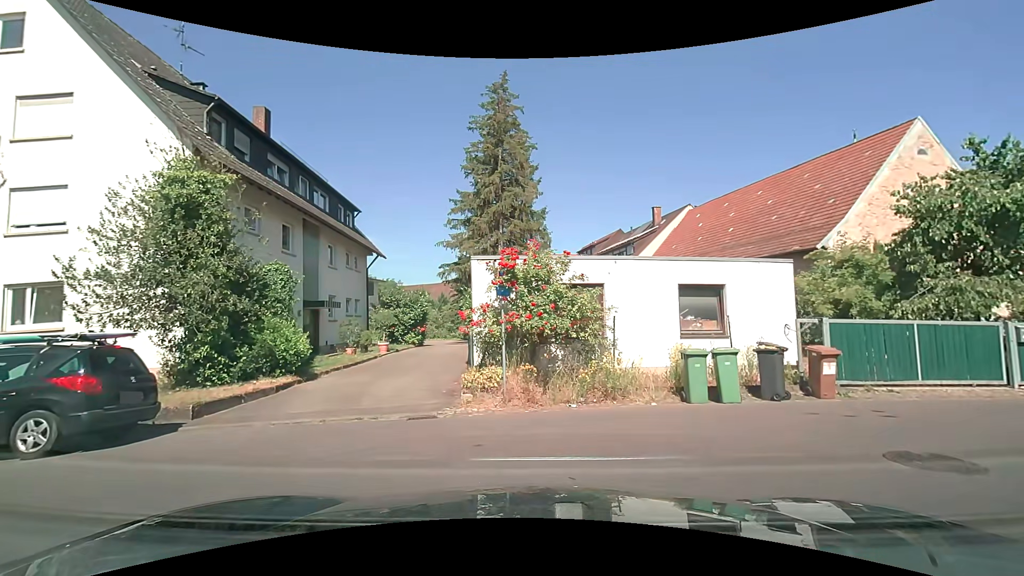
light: Day
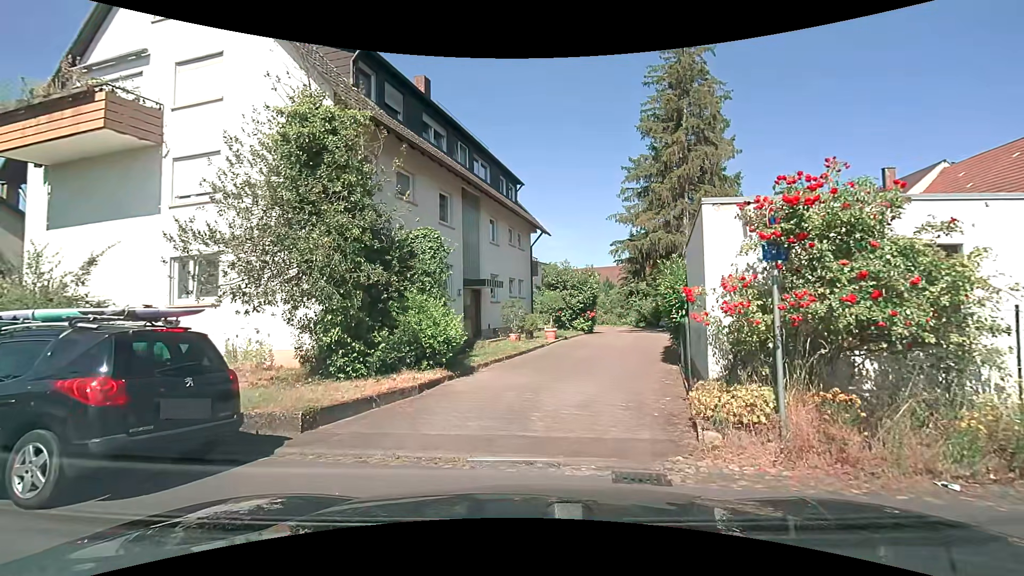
(-0.8, +4.0) m; -20°
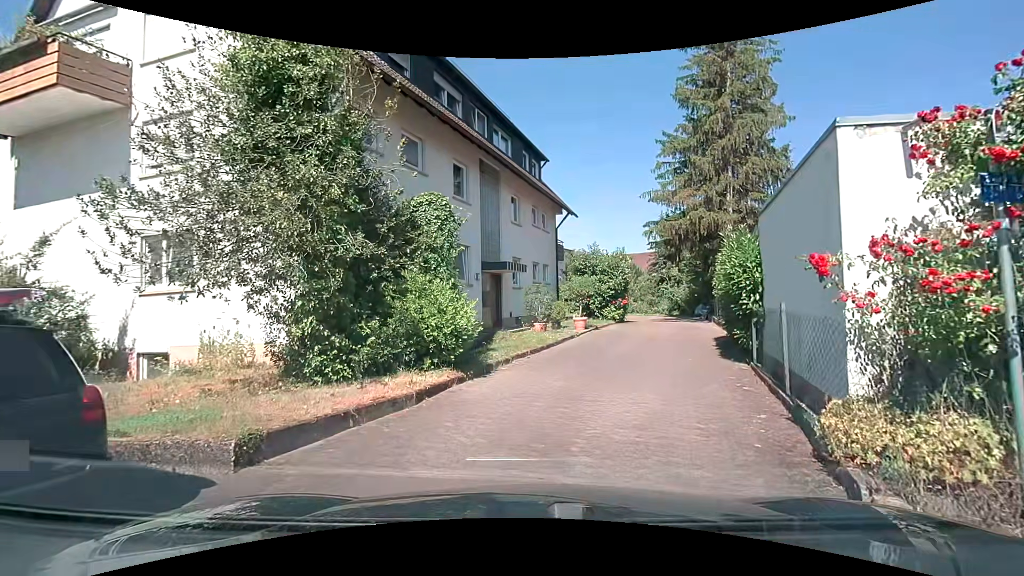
(-0.1, +2.2) m; -3°
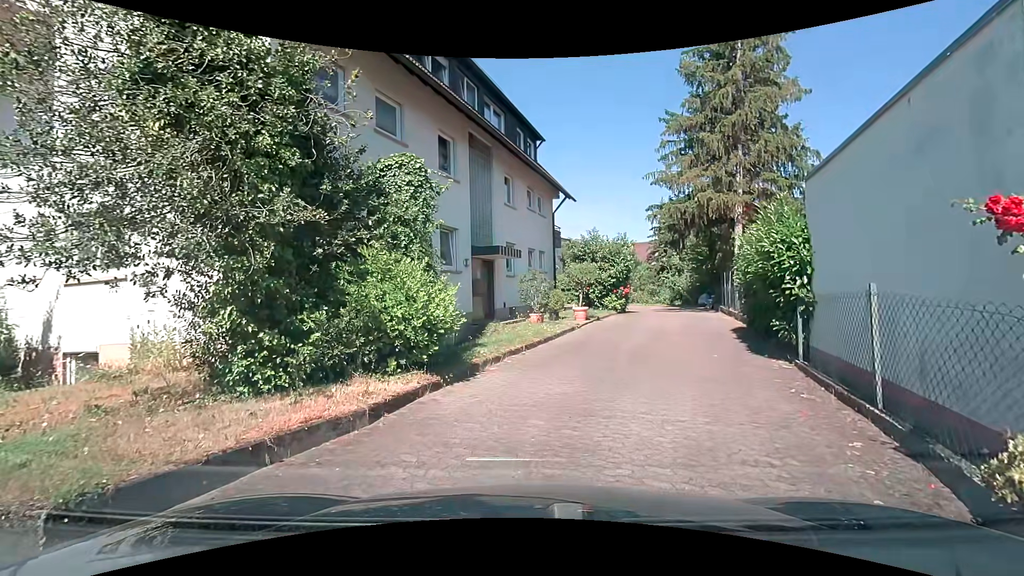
(0.0, +1.7) m; +1°
